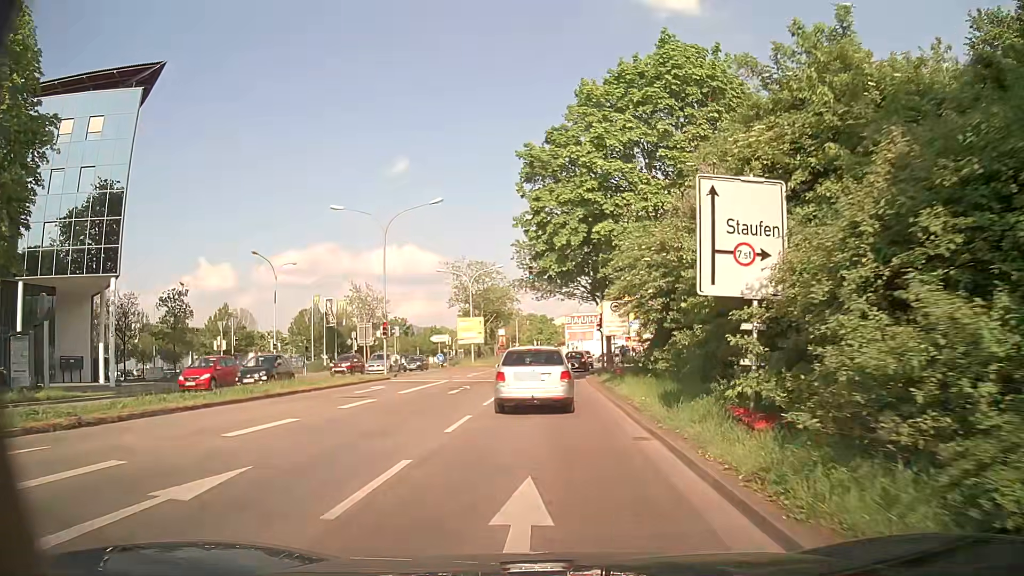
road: primary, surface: asphalt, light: Day
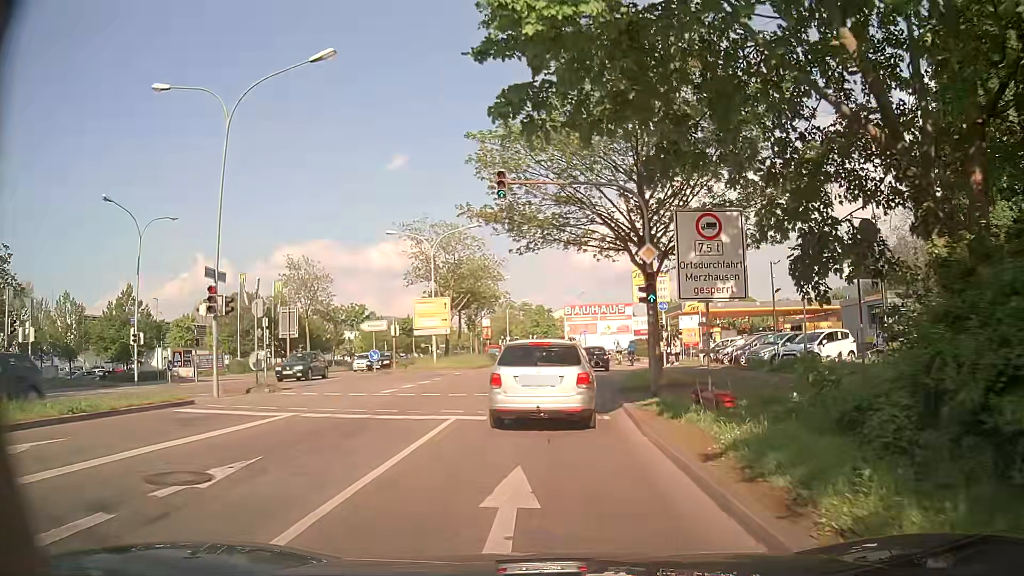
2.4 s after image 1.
(+0.1, +19.4) m; 0°
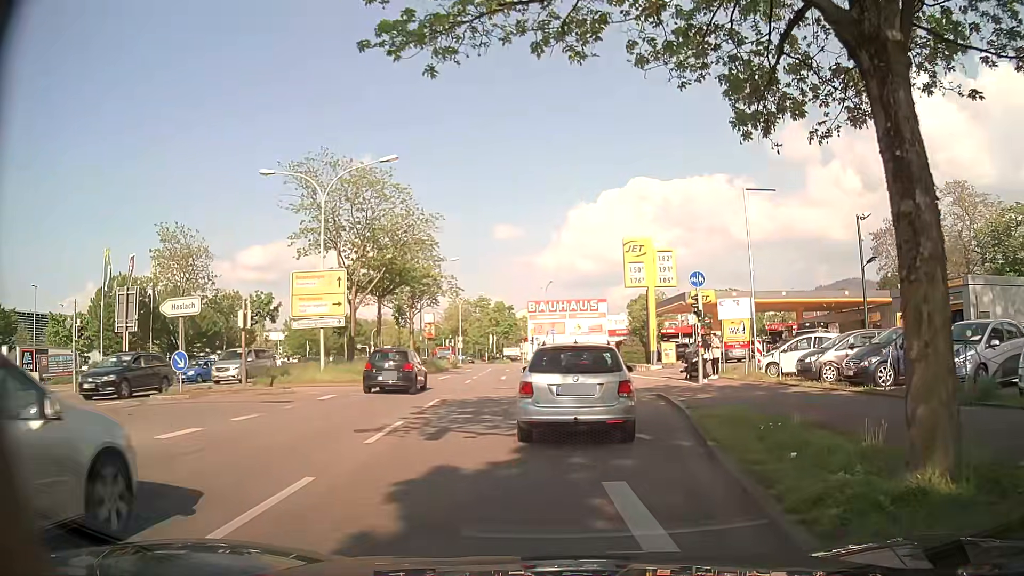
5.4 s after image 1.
(+0.2, +17.0) m; +3°
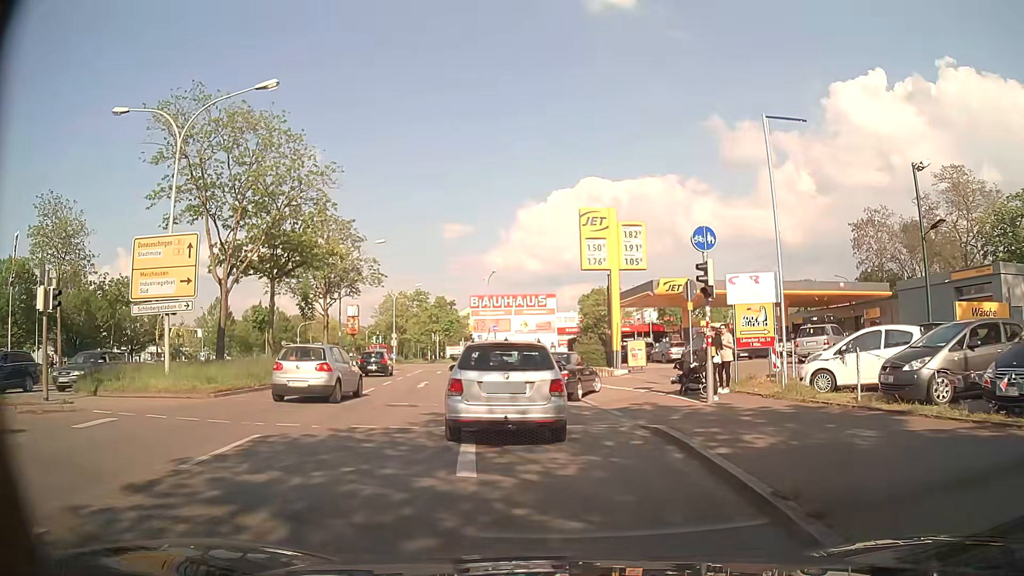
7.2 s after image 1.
(+0.5, +8.8) m; +5°
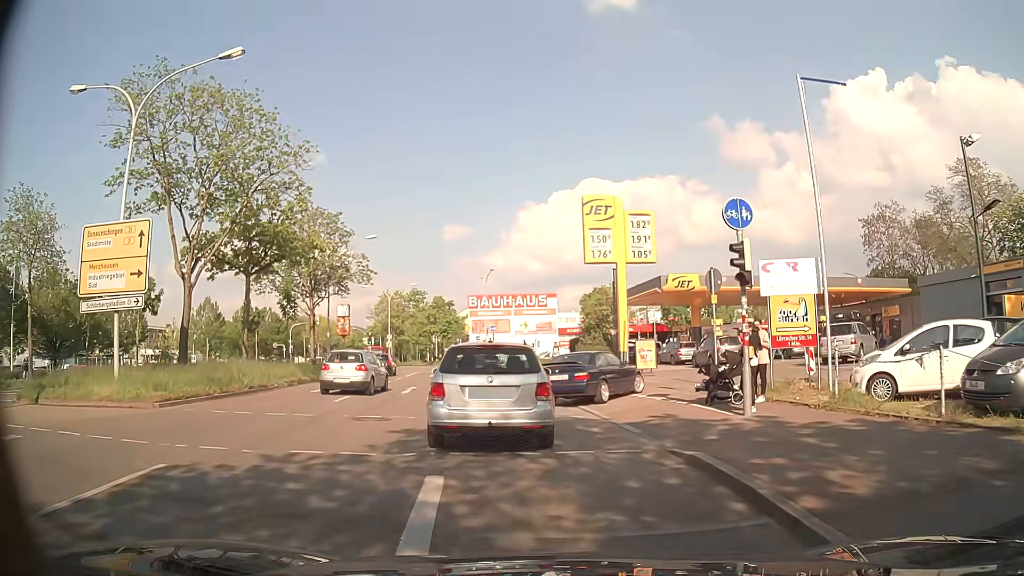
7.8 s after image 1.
(0.0, +2.9) m; +1°
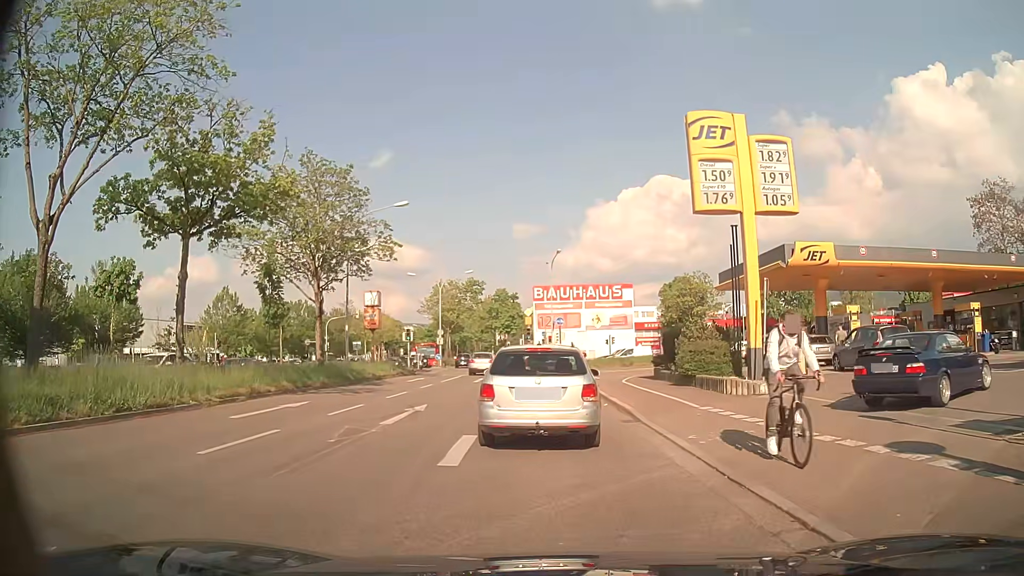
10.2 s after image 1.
(-0.7, +10.7) m; -7°
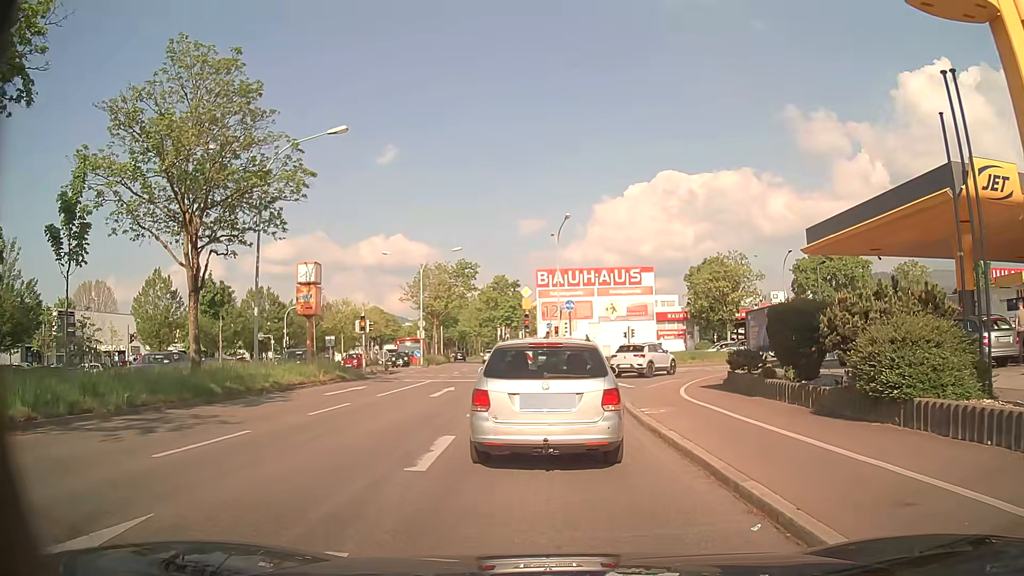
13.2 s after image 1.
(0.0, +12.7) m; -1°
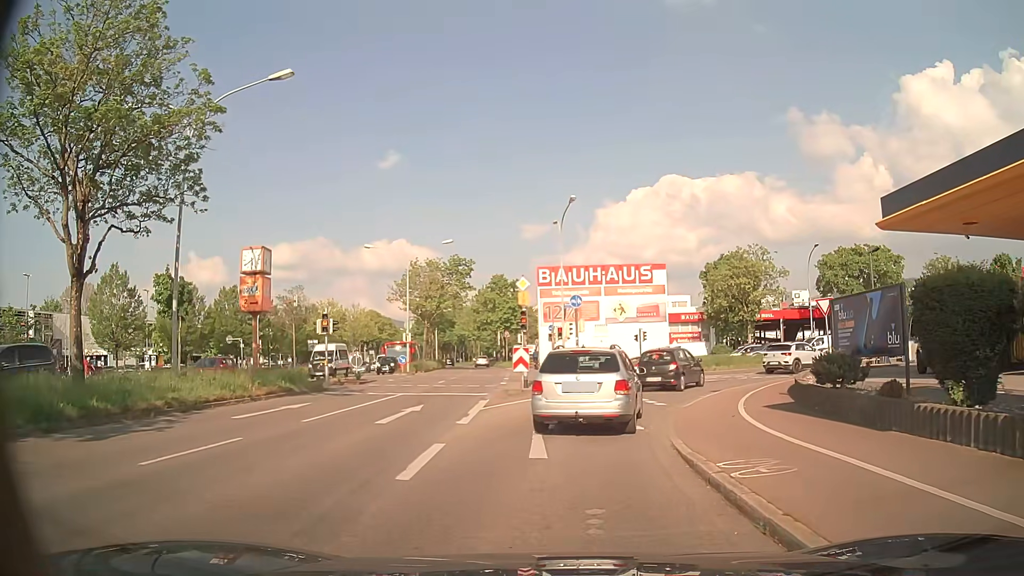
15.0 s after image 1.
(+0.1, +6.4) m; 0°
(0, +10) (+2, +20) (+7, +28) (+14, +35) (+23, +39) (+33, +41) (+43, +42) (+53, +43) (+63, +44) (+73, +45) m
